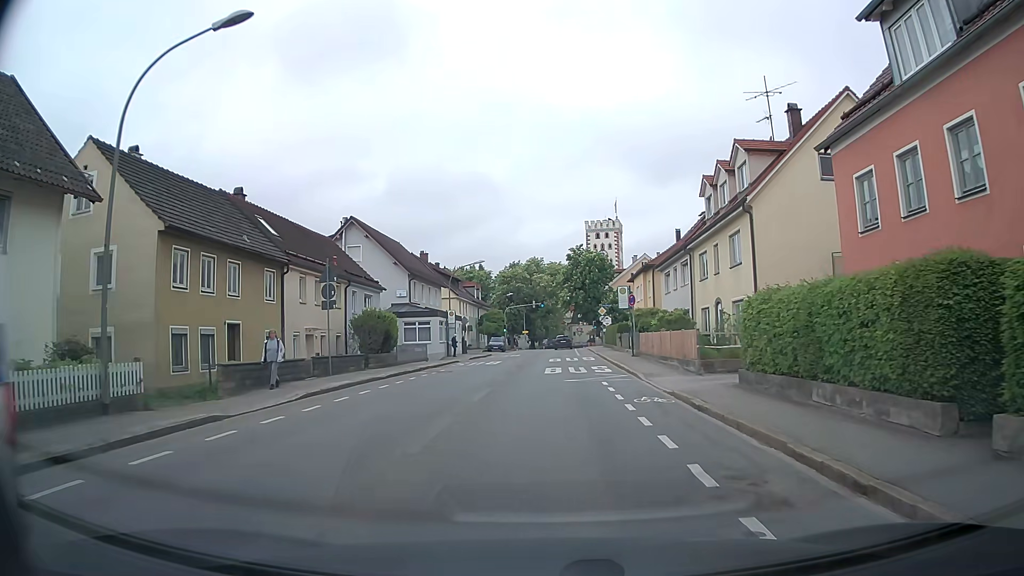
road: secondary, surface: asphalt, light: Day
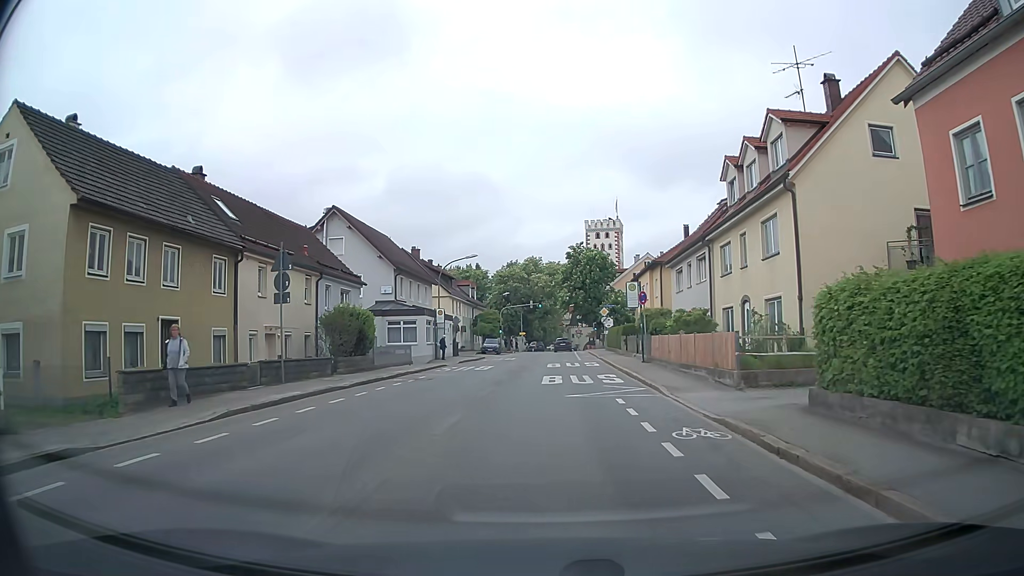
(0.0, +4.3) m; -1°
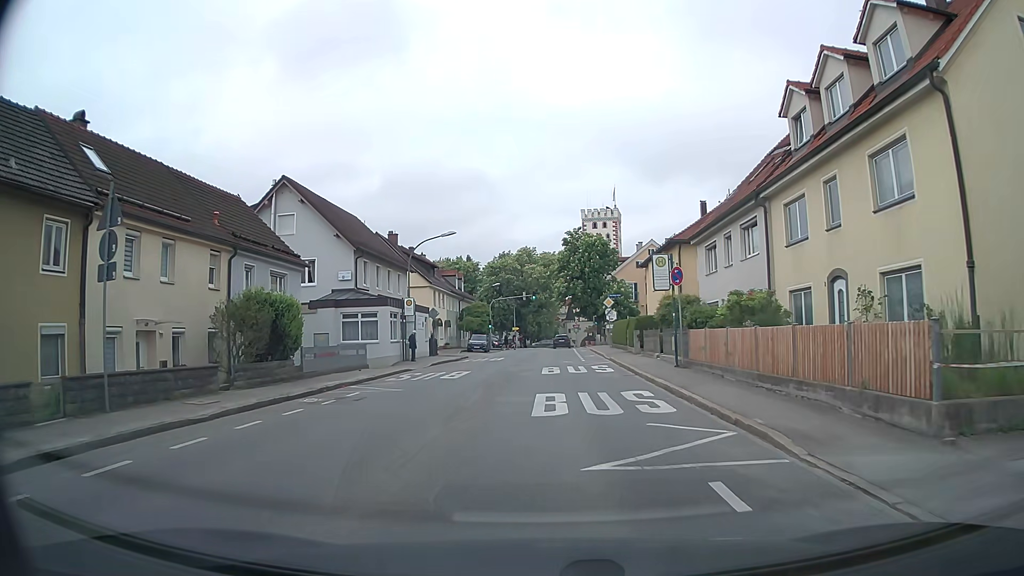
(+0.1, +8.6) m; +2°
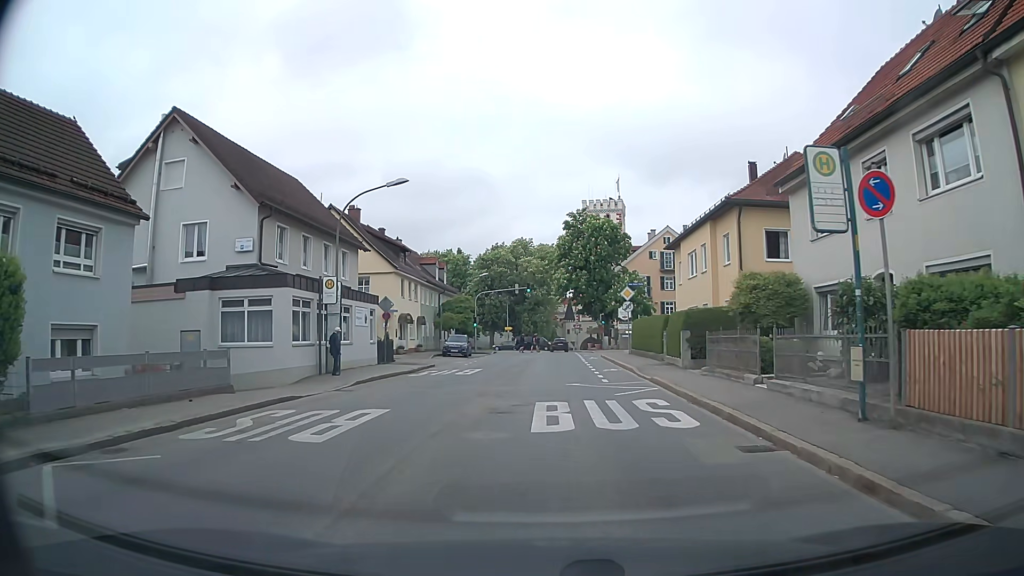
(-0.1, +13.0) m; 0°
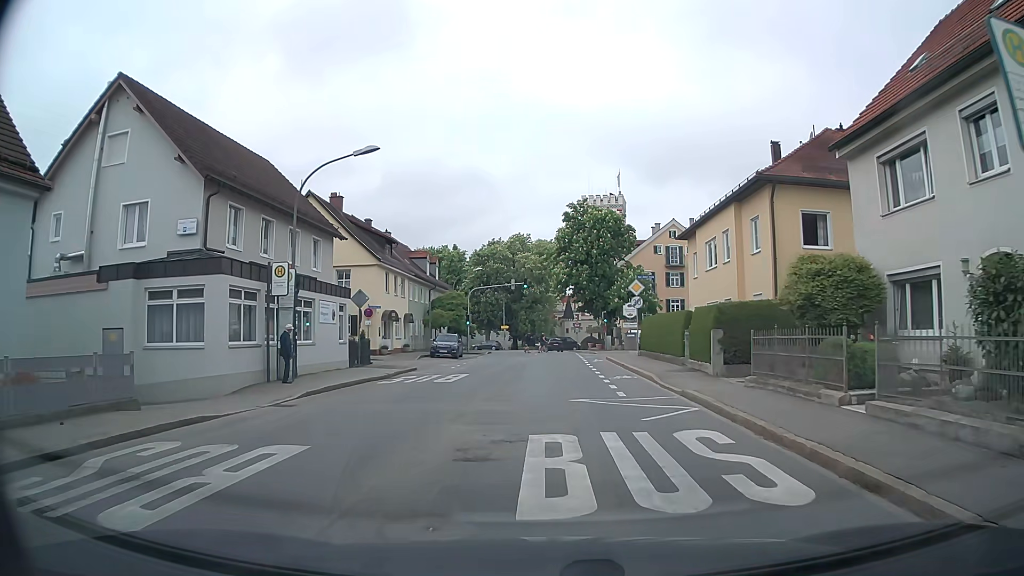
(0.0, +4.4) m; +1°
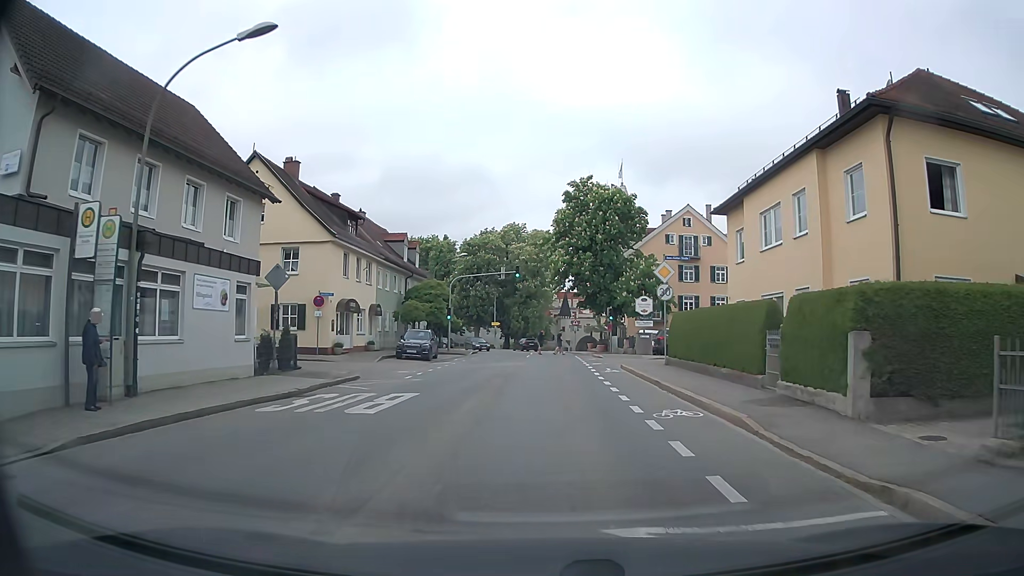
(0.0, +8.8) m; 0°
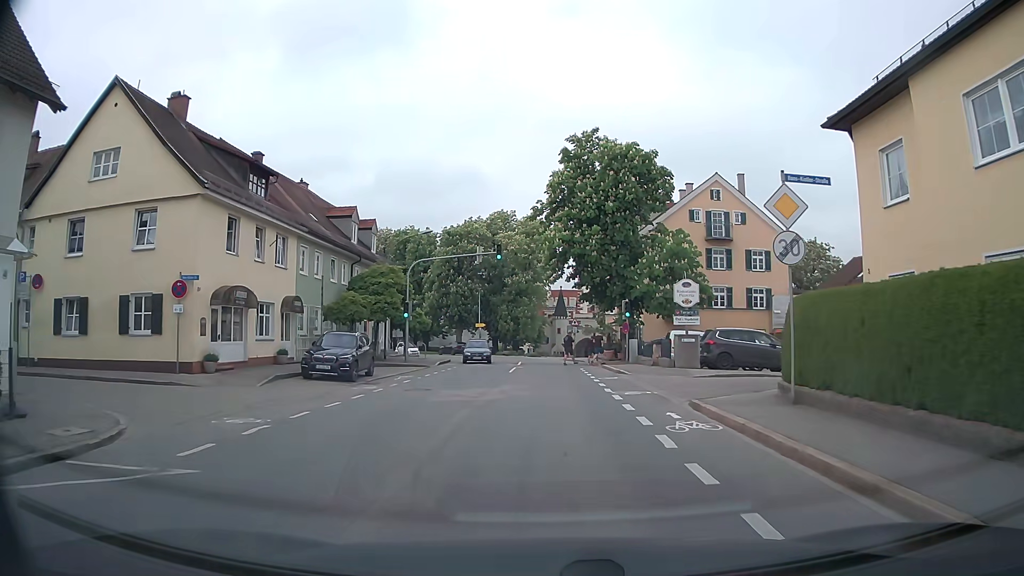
(+0.1, +13.3) m; 0°
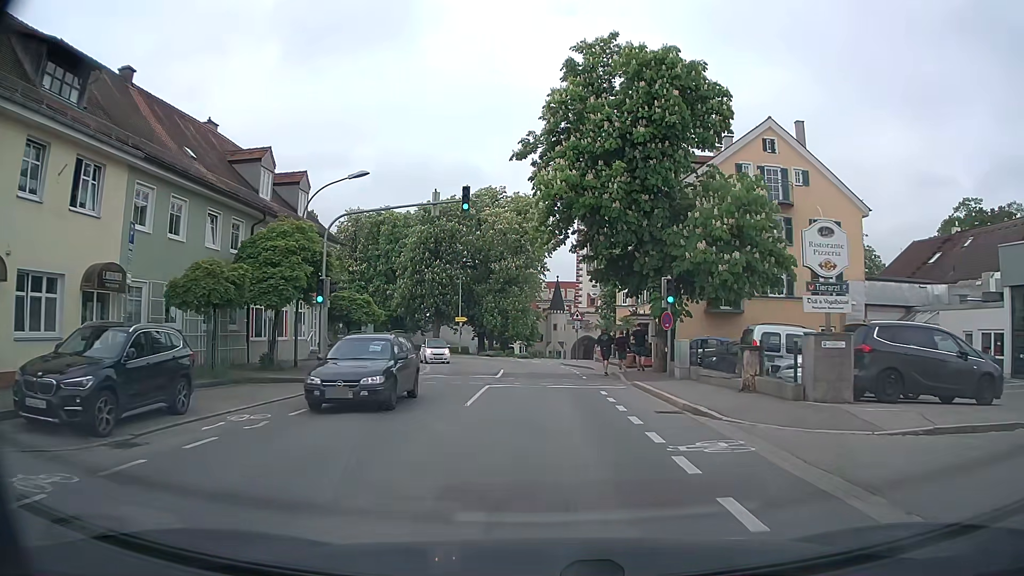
(+0.2, +13.6) m; +1°
